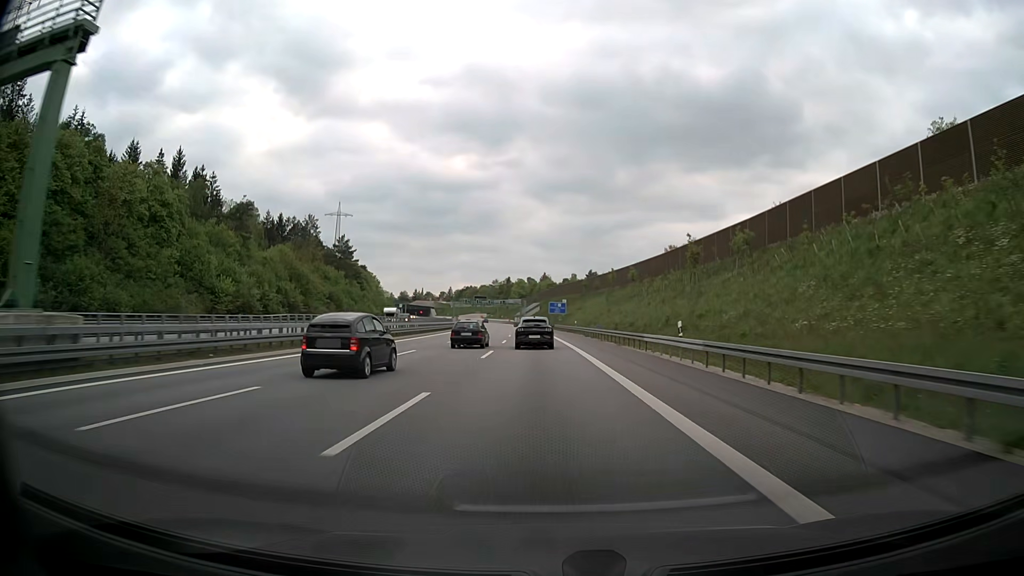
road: motorway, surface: asphalt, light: Day
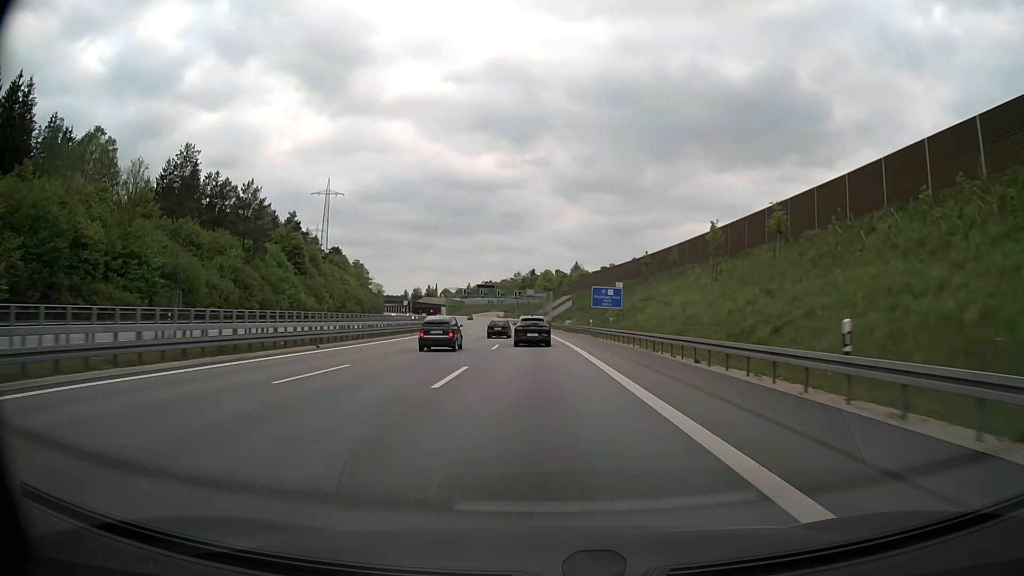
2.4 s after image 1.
(-1.1, +66.2) m; -2°
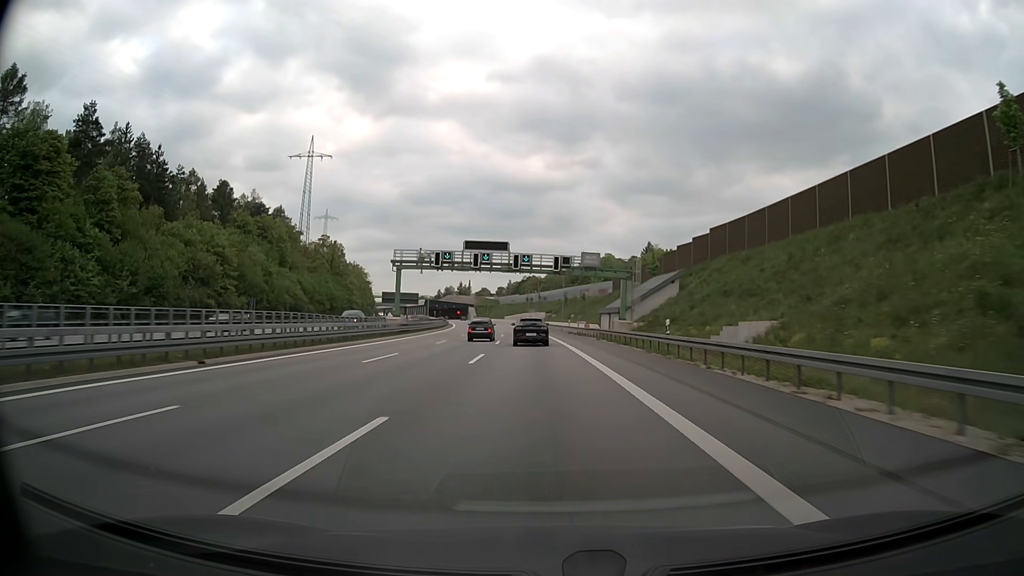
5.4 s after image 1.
(-2.6, +83.5) m; -4°
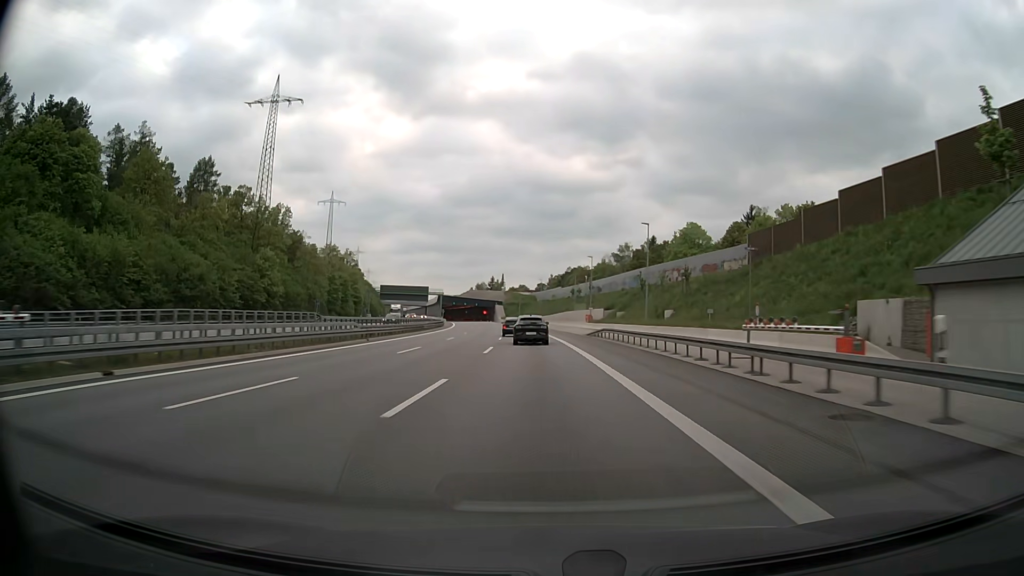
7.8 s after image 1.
(-2.1, +67.5) m; -4°
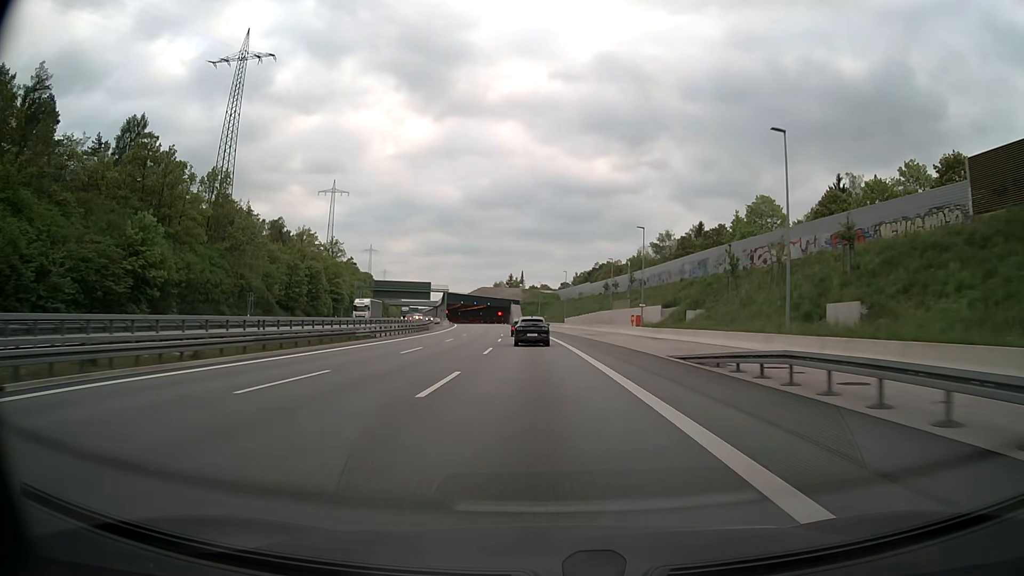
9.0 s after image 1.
(-0.6, +34.0) m; -2°
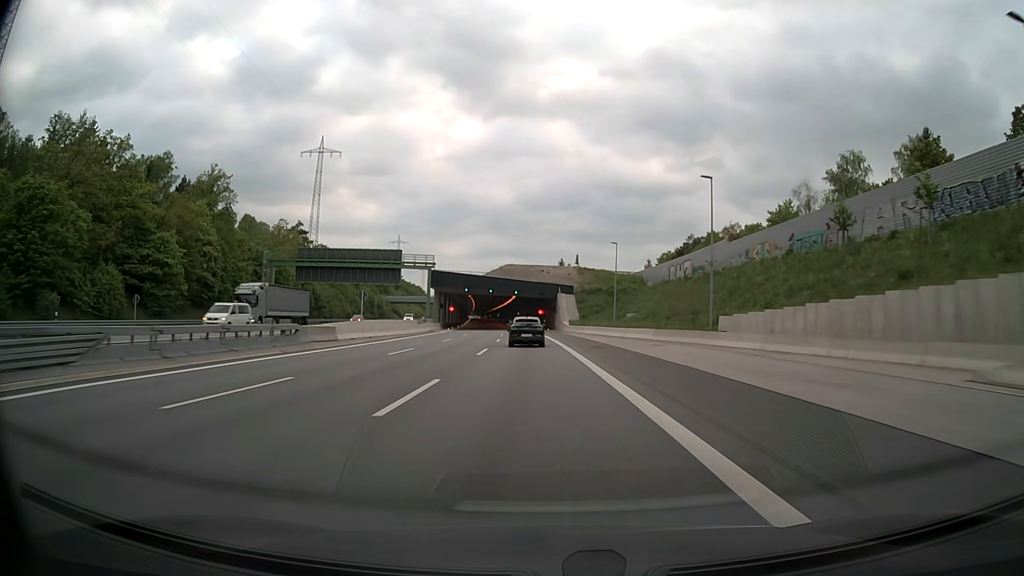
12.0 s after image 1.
(-3.6, +85.3) m; -5°
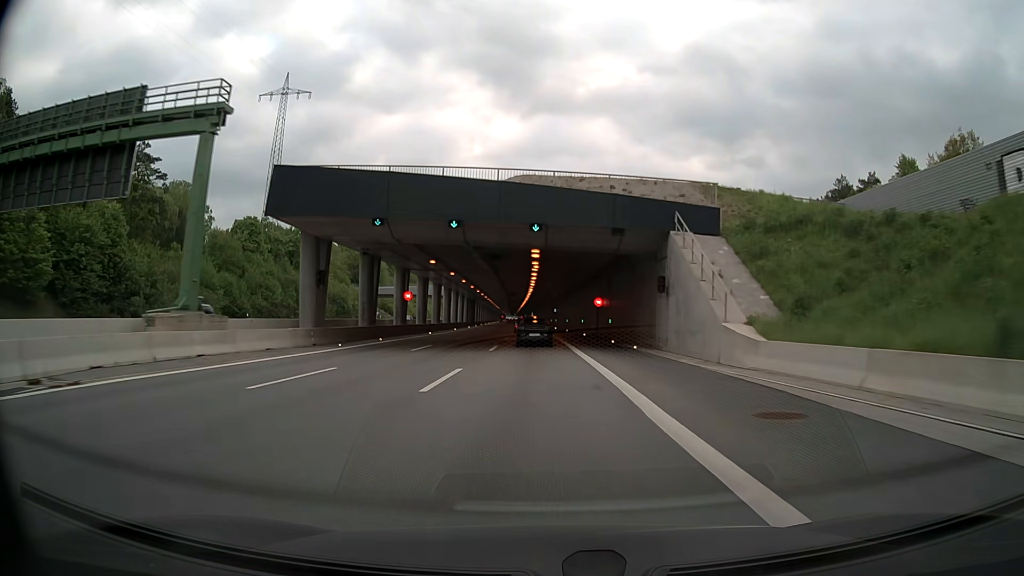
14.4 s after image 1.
(-2.2, +68.3) m; -3°
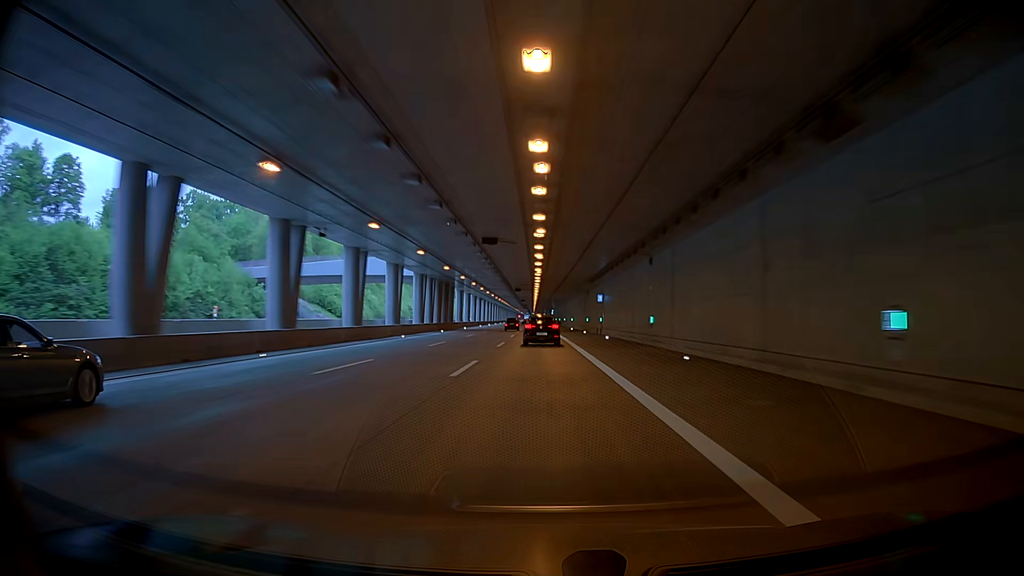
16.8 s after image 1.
(-1.6, +68.1) m; -3°
(0, +10) (0, +20) (0, +30) (0, +40) (0, +50) (0, +60) (0, +70) (0, +80) (0, +90) (0, +100) m
